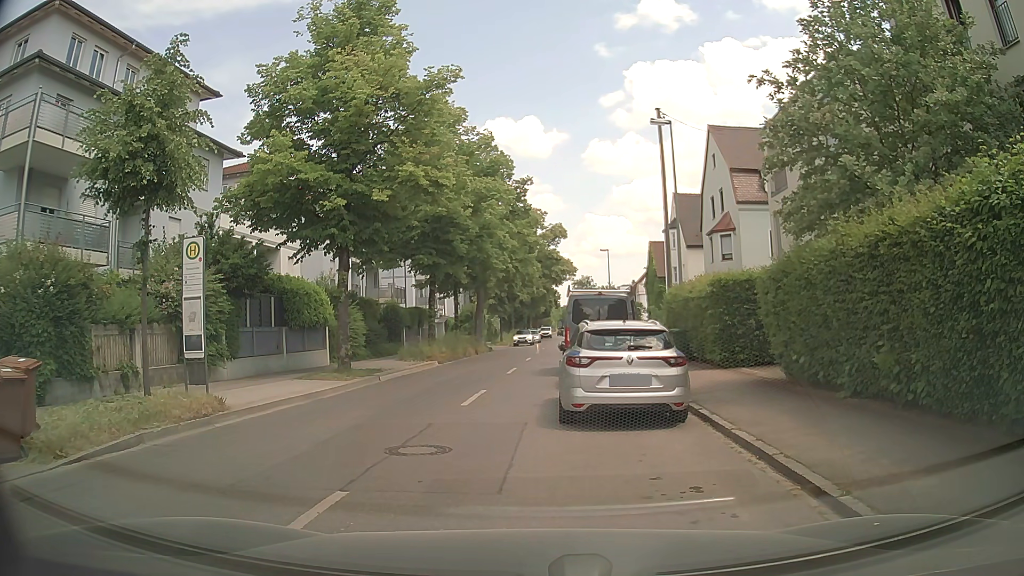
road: tertiary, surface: asphalt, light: Day
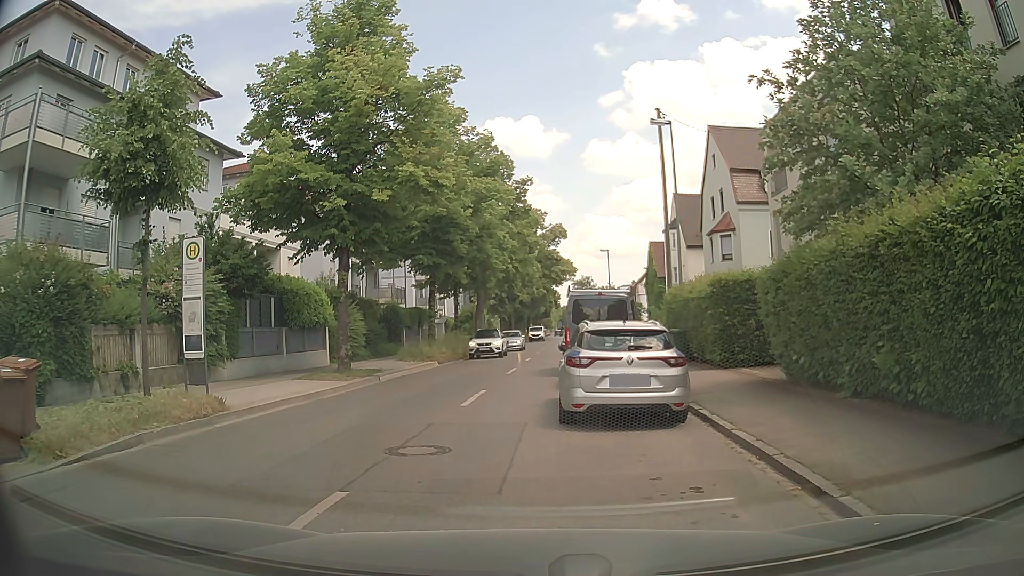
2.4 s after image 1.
(0.0, 0.0) m; 0°
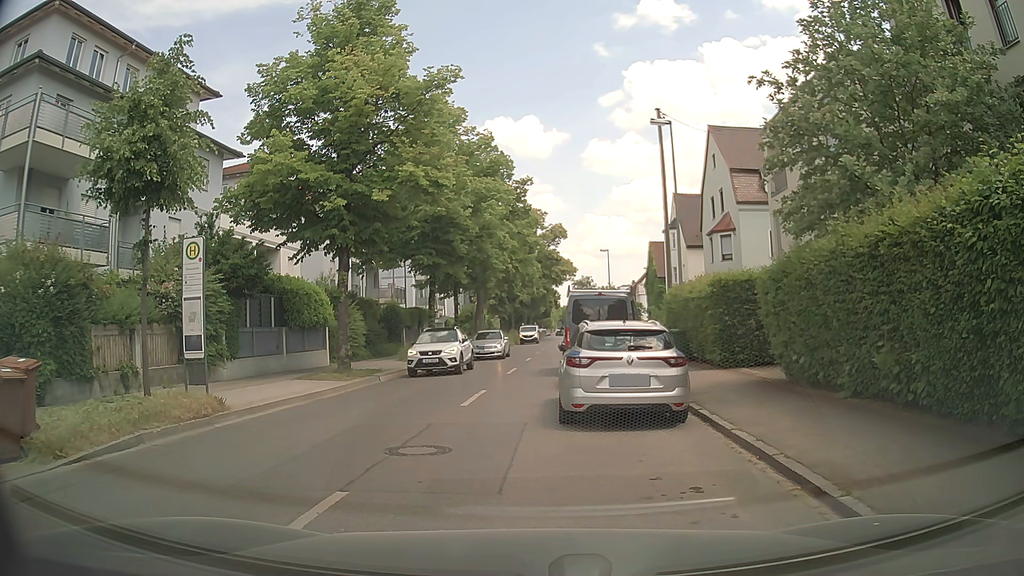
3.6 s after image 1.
(0.0, 0.0) m; 0°
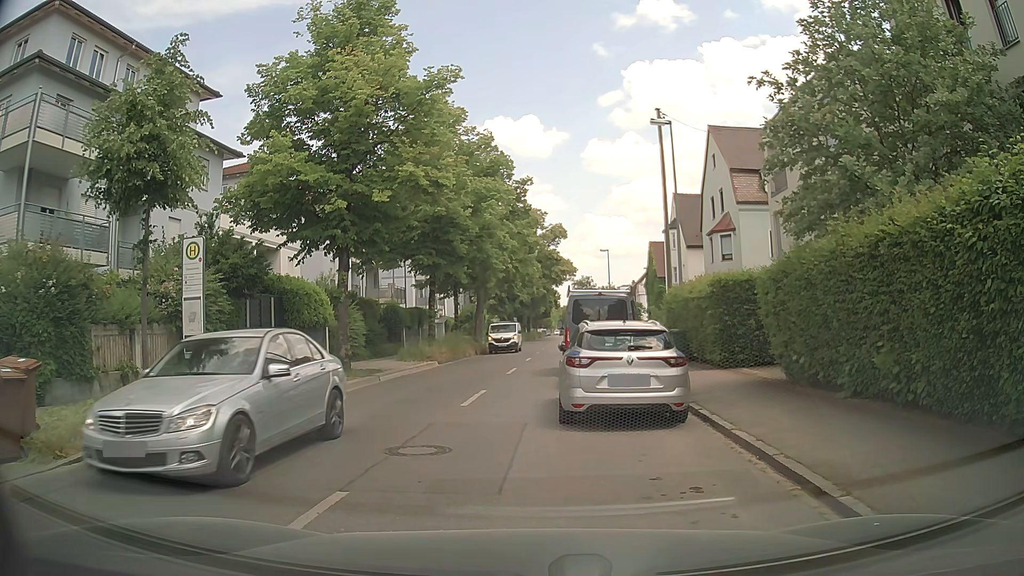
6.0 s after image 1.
(0.0, 0.0) m; 0°
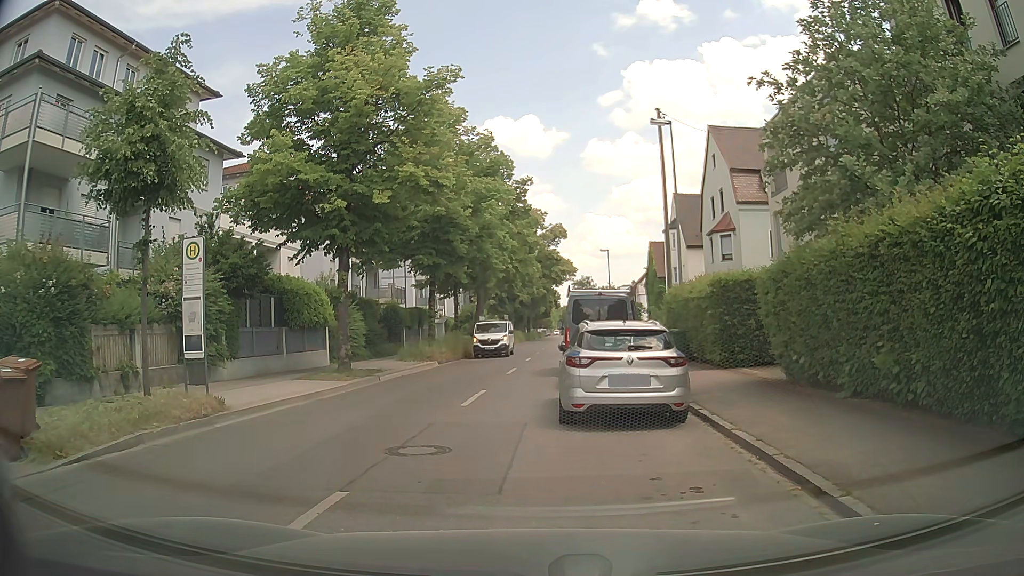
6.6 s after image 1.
(0.0, 0.0) m; 0°
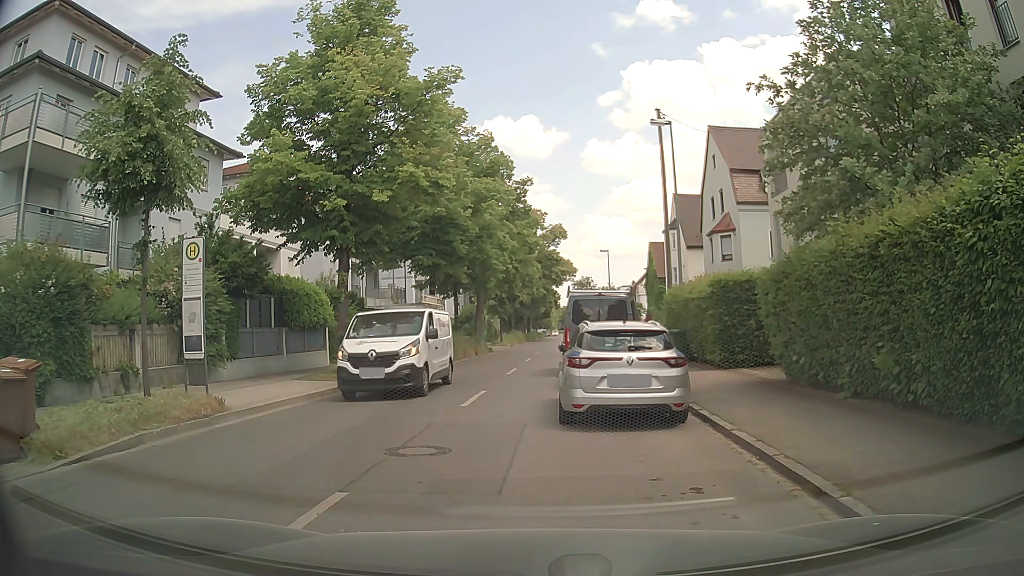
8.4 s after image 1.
(0.0, 0.0) m; 0°
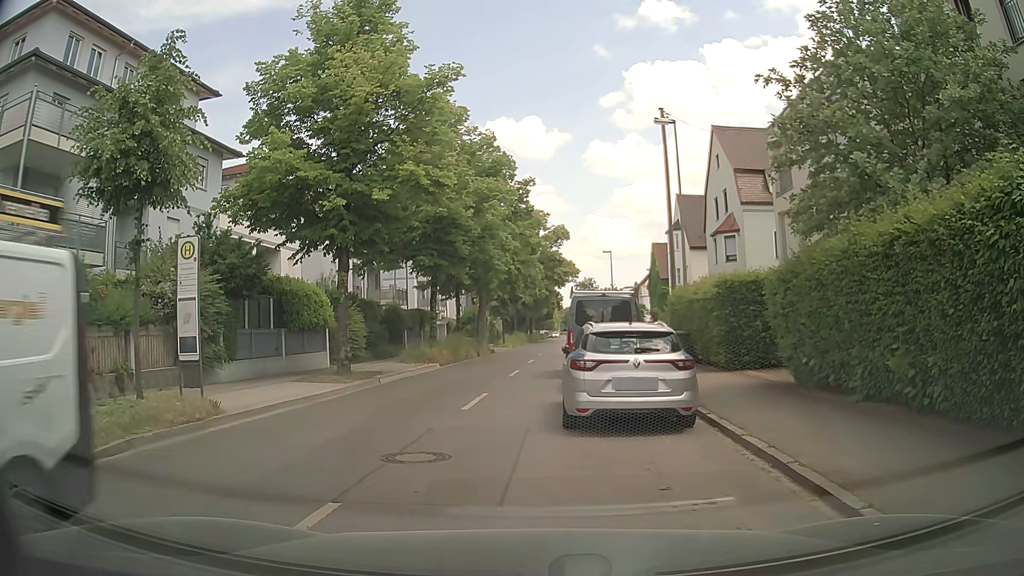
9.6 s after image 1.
(0.0, +0.3) m; 0°
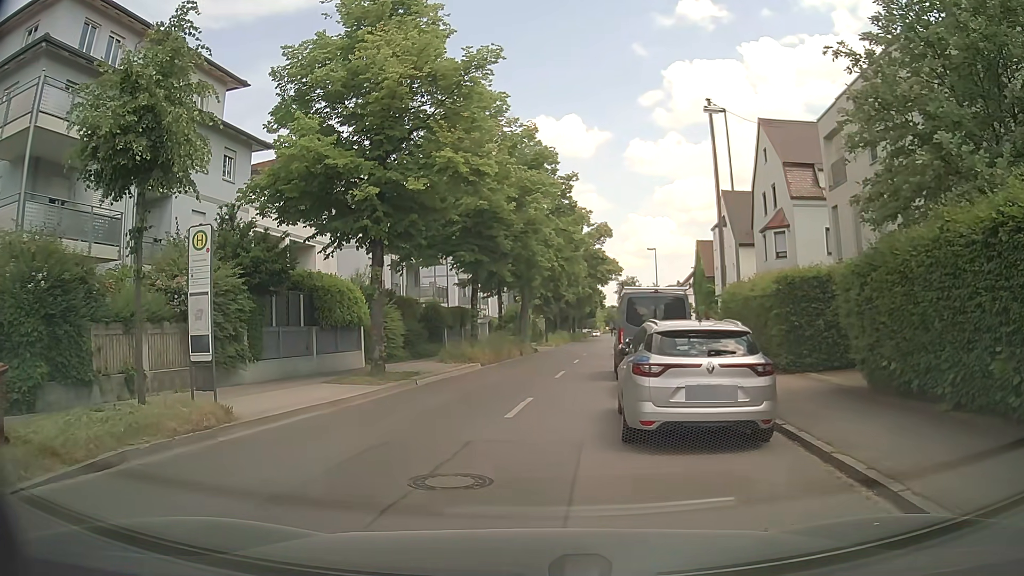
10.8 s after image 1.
(0.0, +1.4) m; -5°
(-1, +10) (-1, +20) (0, +30) (+2, +40) (+3, +50) (+4, +60) (+4, +70) (+5, +80) (+6, +90) (+7, +99) m
